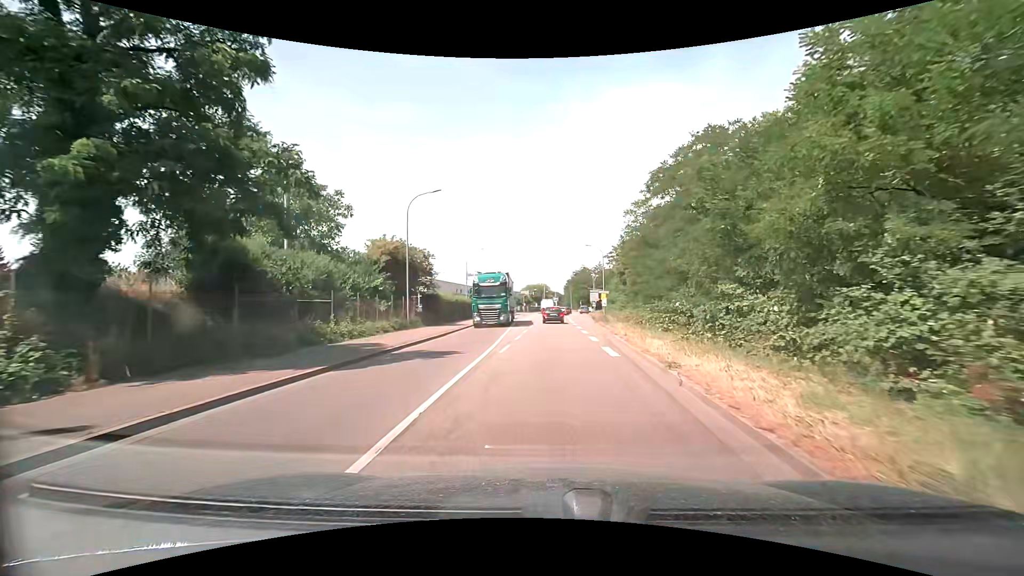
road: secondary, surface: asphalt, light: Day
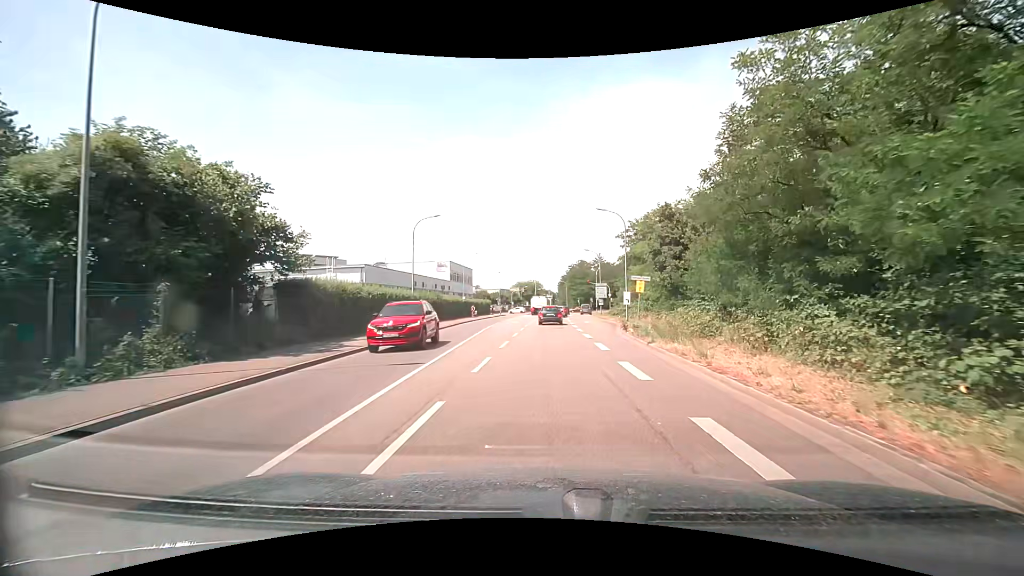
(+0.3, +22.7) m; +1°
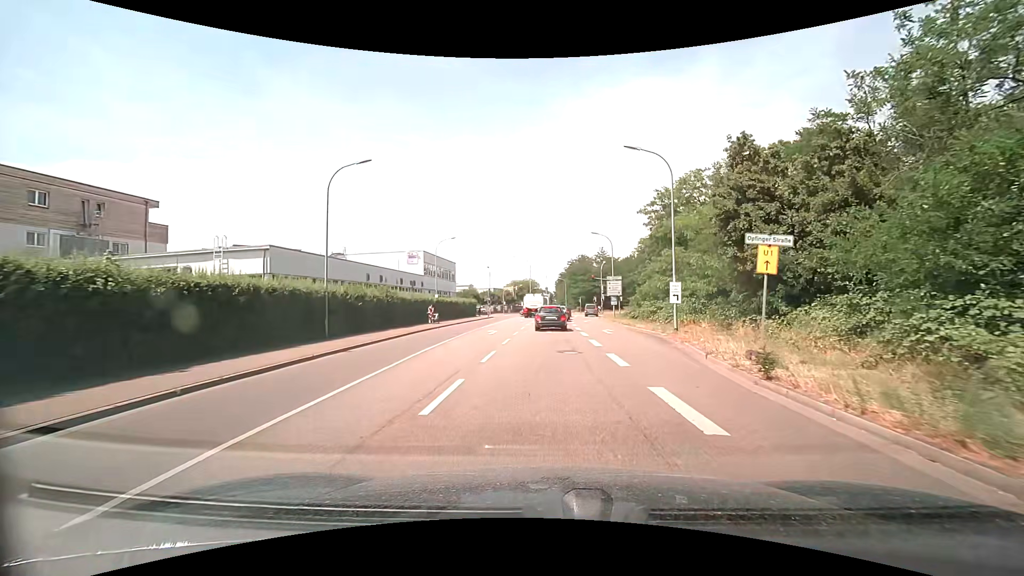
(0.0, +15.7) m; 0°
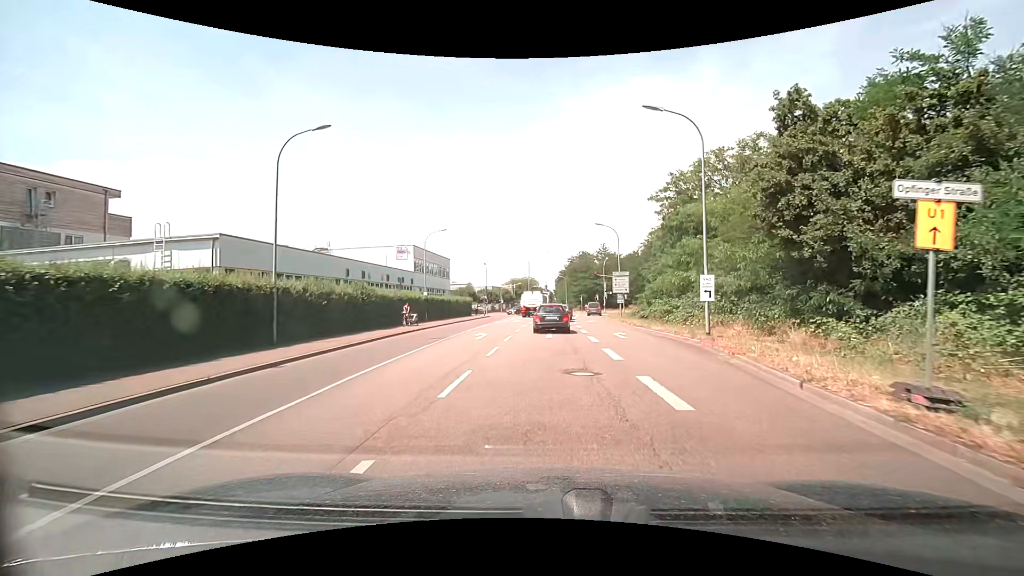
(0.0, +4.8) m; +1°
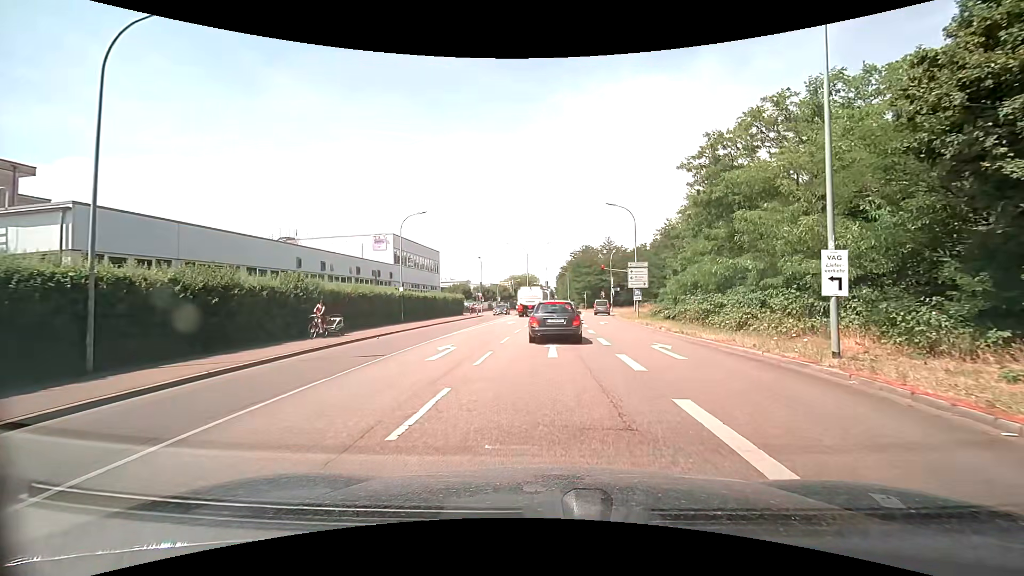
(0.0, +8.2) m; 0°
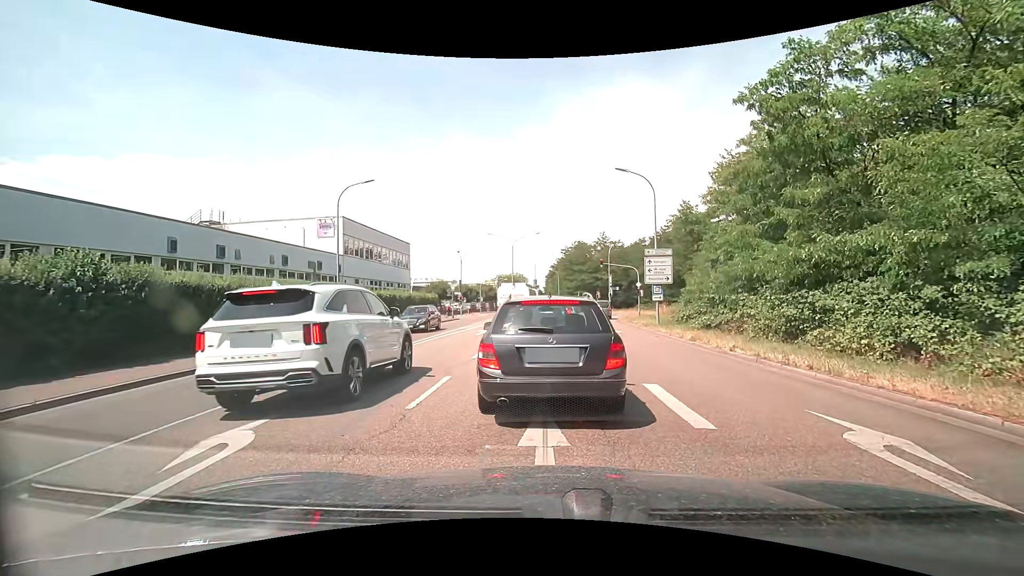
(0.0, +9.9) m; +1°
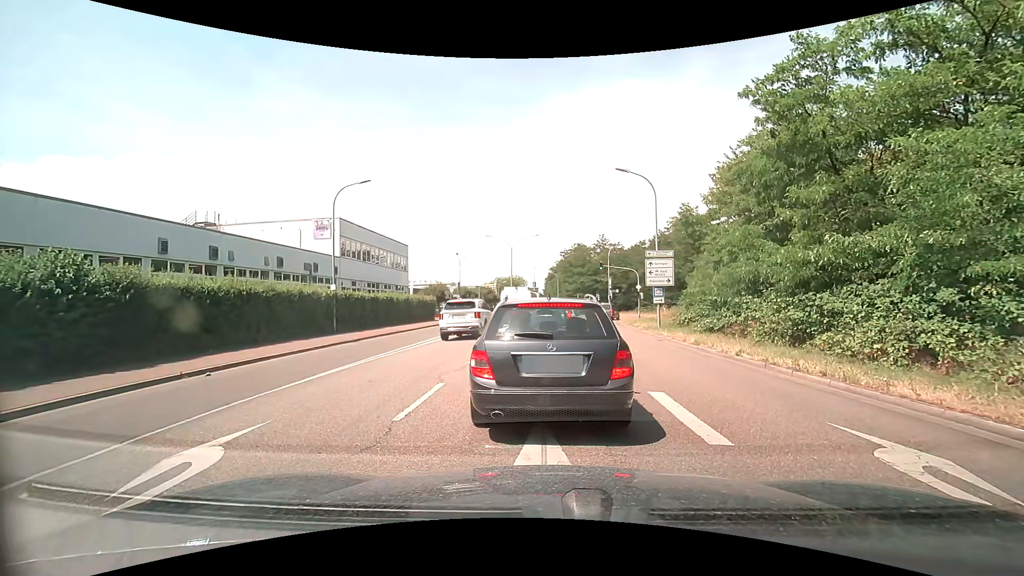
(0.0, +0.5) m; 0°
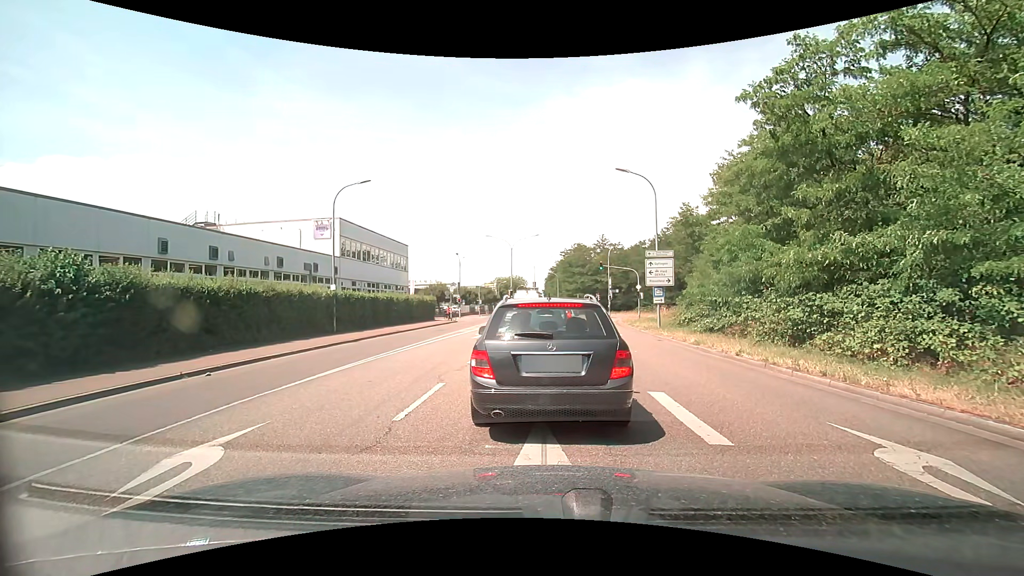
(0.0, 0.0) m; 0°
